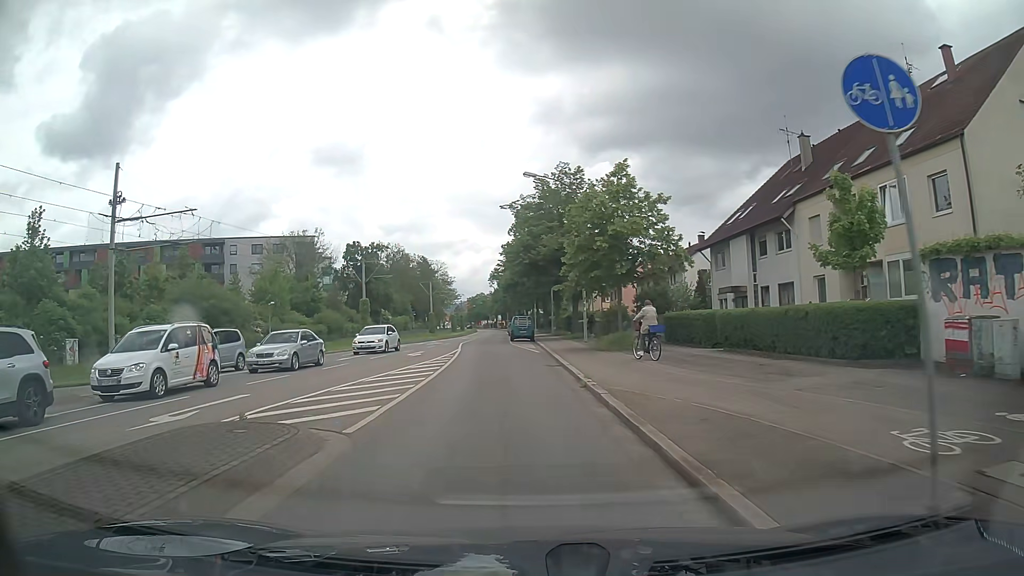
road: tertiary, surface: asphalt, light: Day
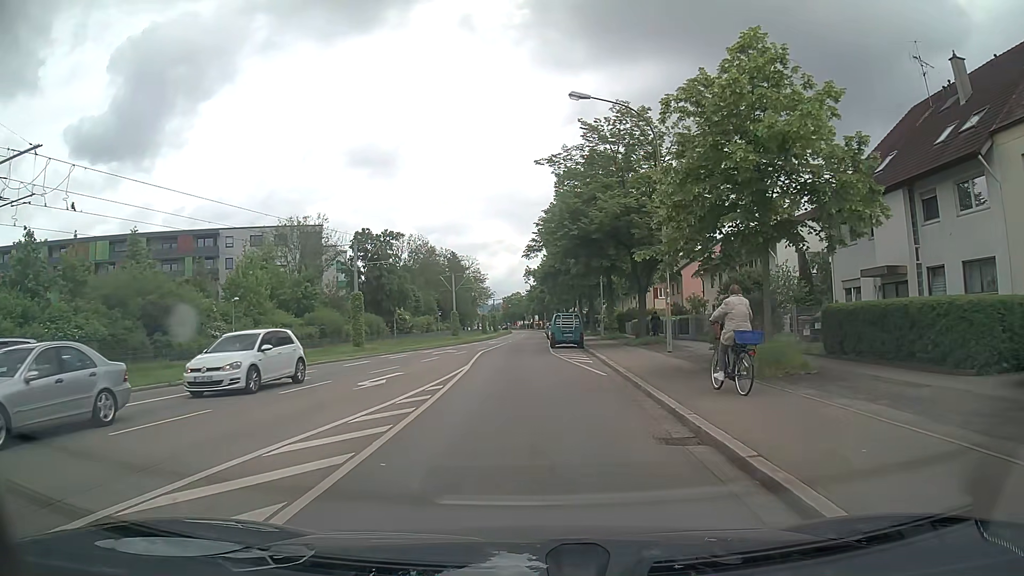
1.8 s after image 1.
(-0.7, +14.4) m; -4°
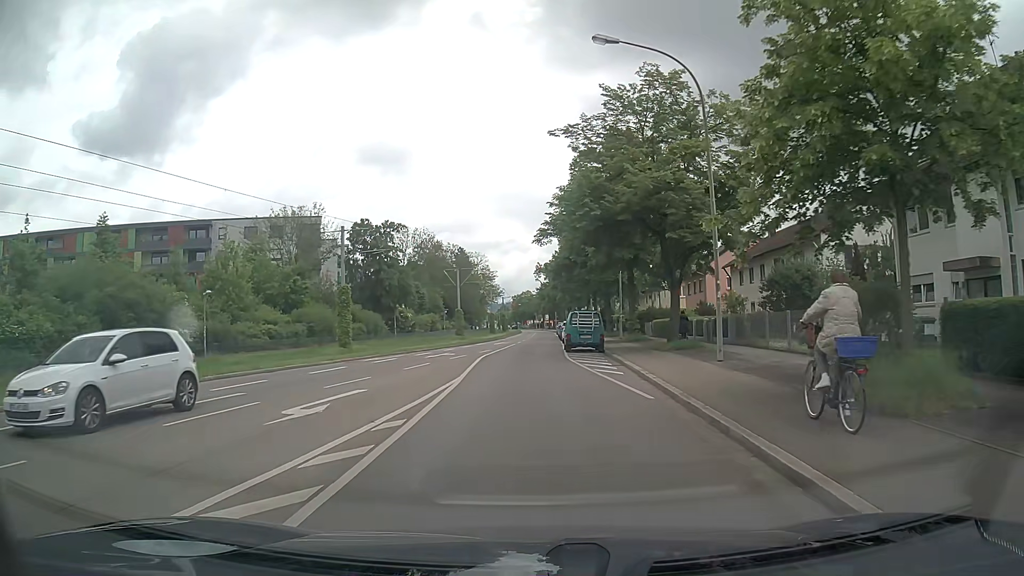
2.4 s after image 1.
(0.0, +5.6) m; -1°
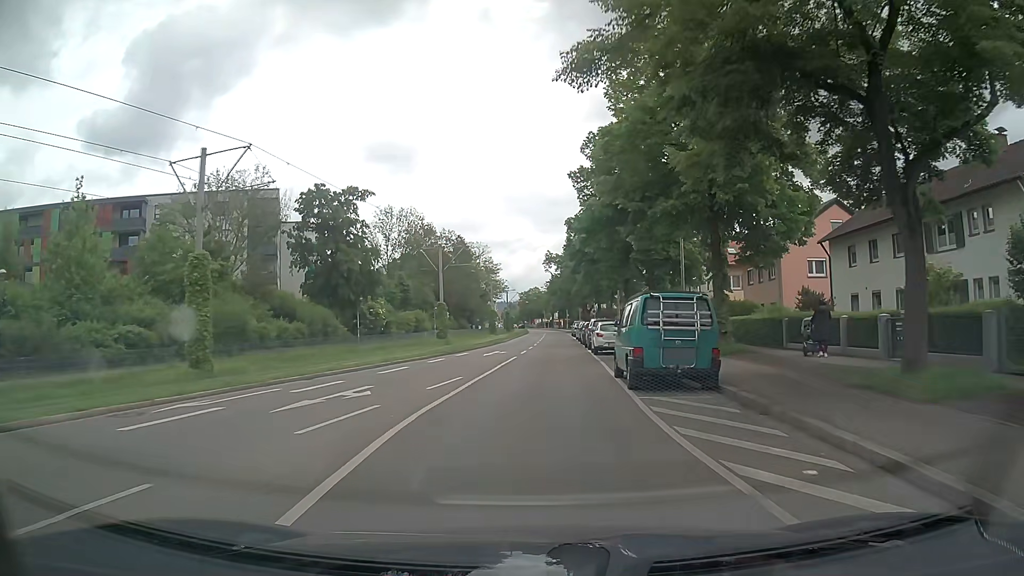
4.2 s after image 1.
(-0.1, +18.5) m; -1°
(0, +10) (0, +20) (+1, +30) (+1, +40) (+2, +50) (+2, +60) (+2, +70) (+3, +80) (+3, +90) (+3, +100) m
